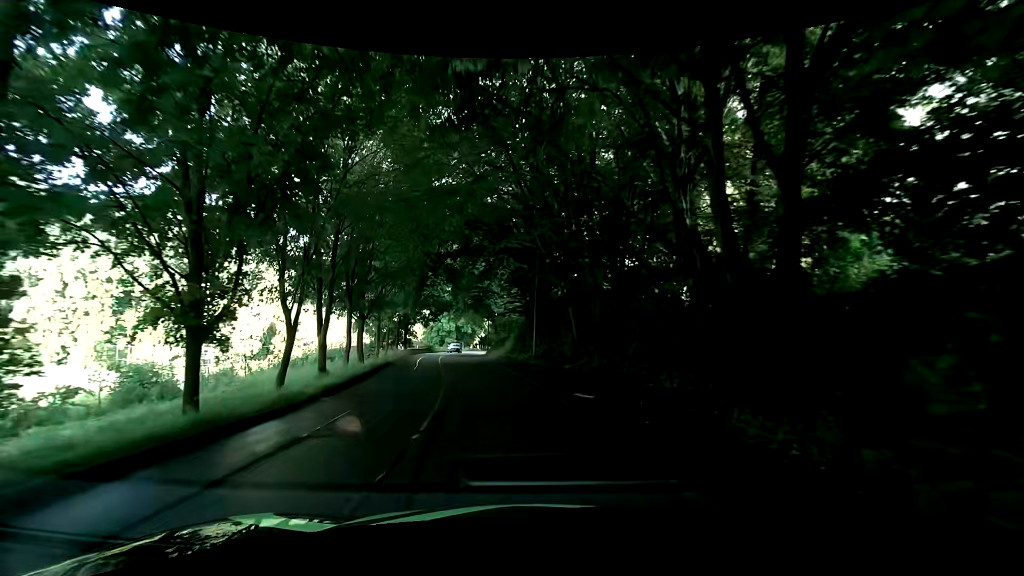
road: tertiary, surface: asphalt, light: Day
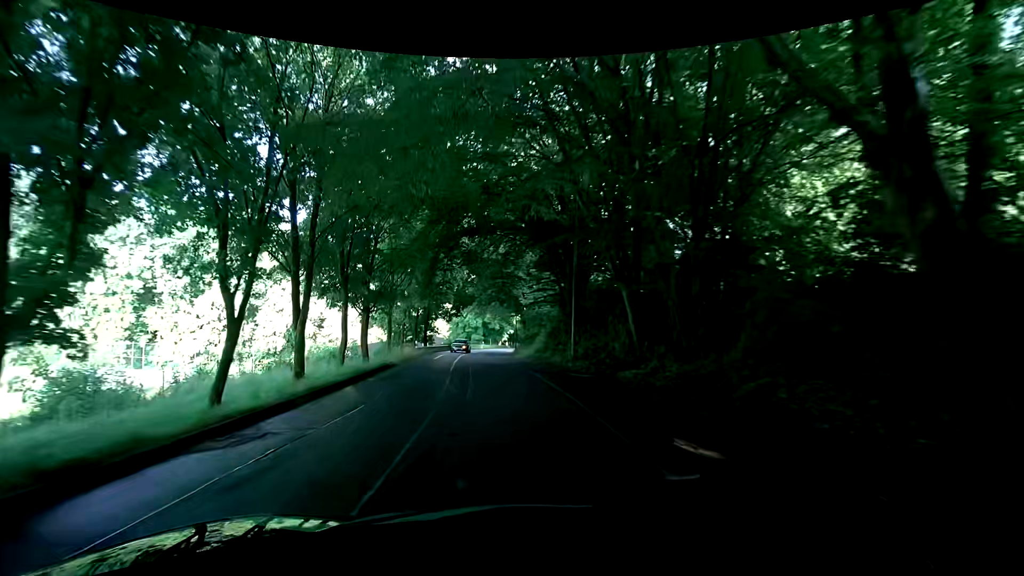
(-0.3, +6.1) m; -4°
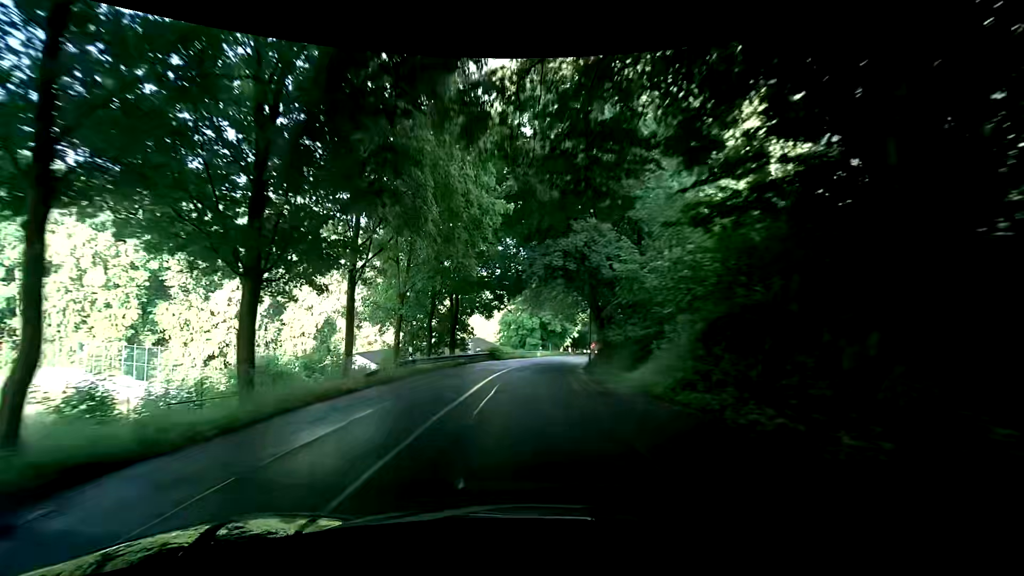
(-1.3, +19.3) m; -5°
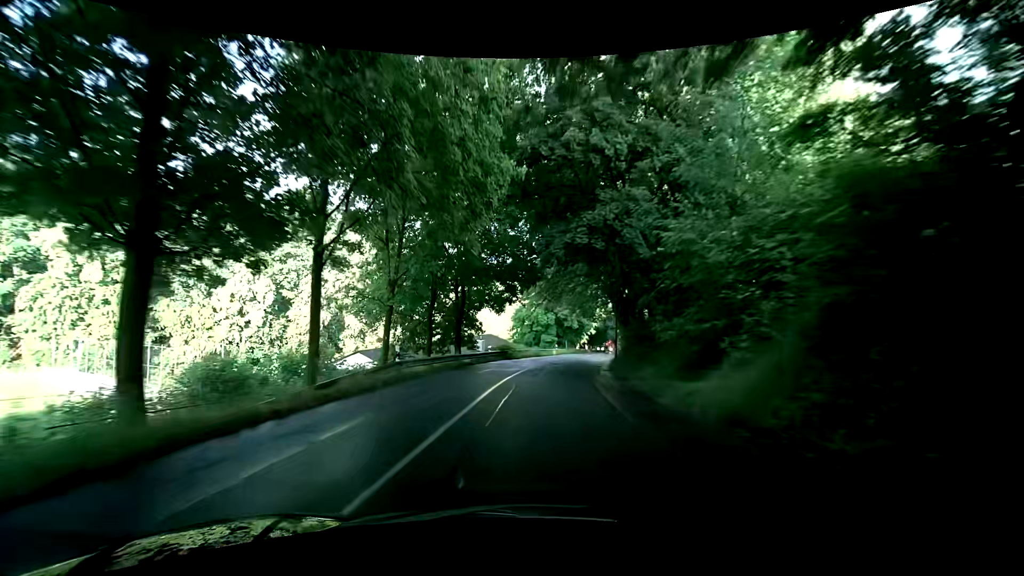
(-0.1, +4.5) m; -4°
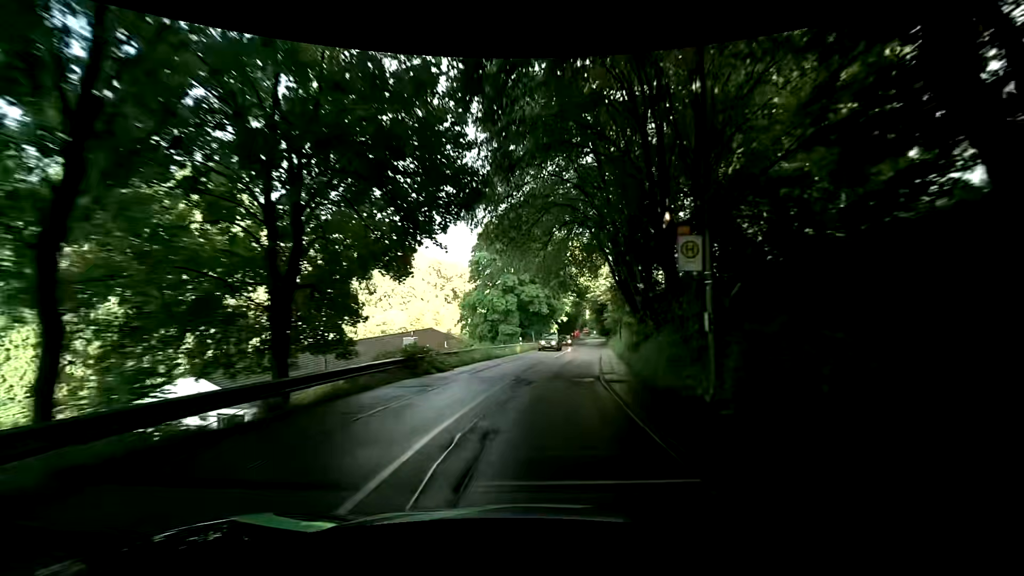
(+0.7, +19.7) m; +4°
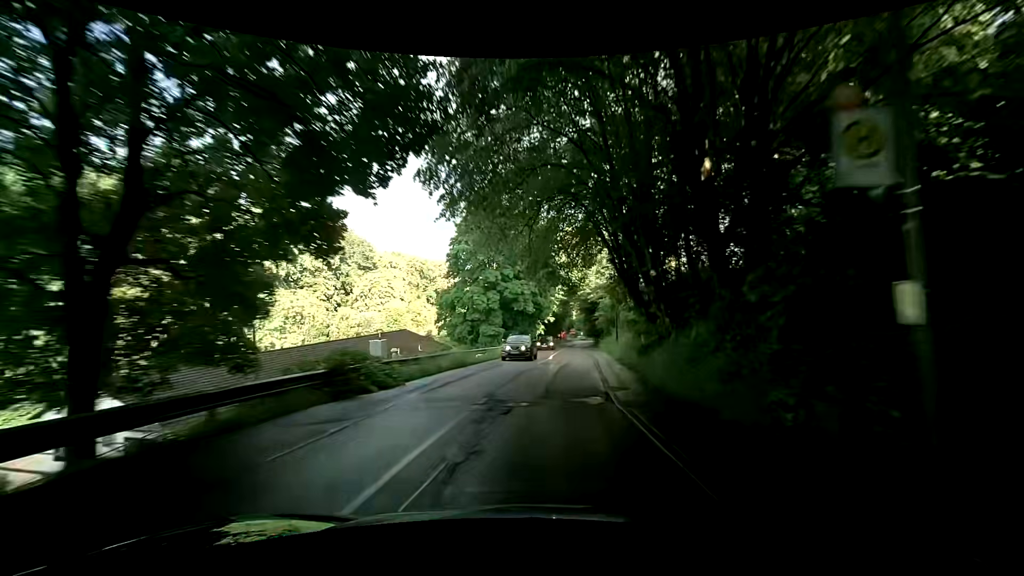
(+0.1, +5.3) m; +2°
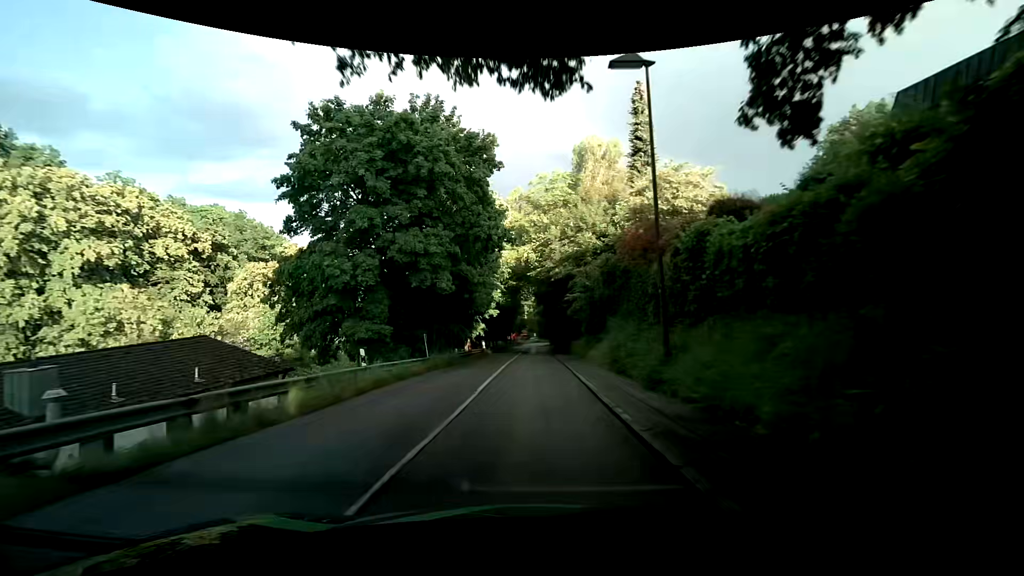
(+1.3, +23.6) m; +5°
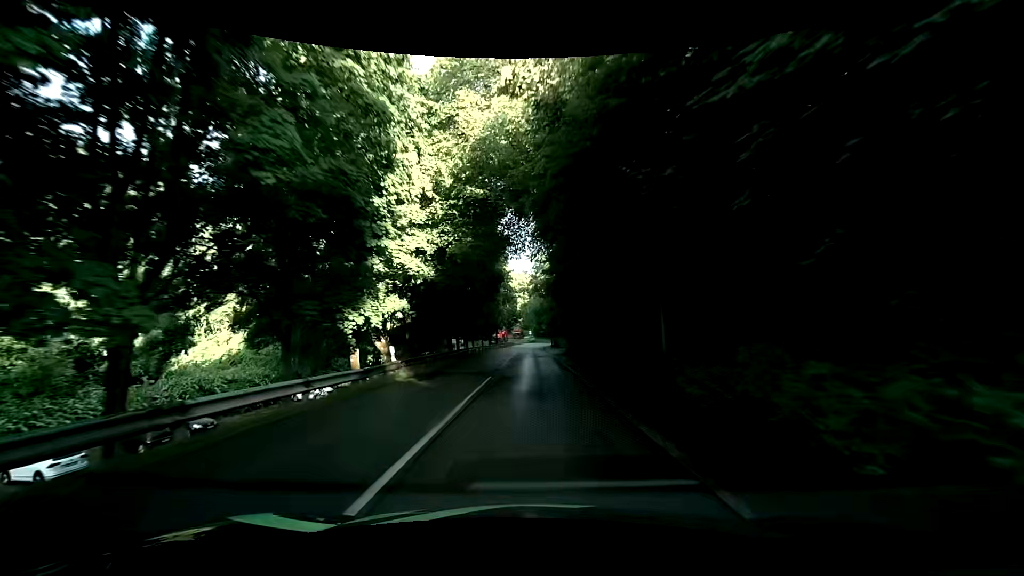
(+0.3, +32.8) m; +1°
(0, +10) (0, +20) (0, +30) (0, +40) (0, +50) (0, +60) (0, +70) (+1, +80) (+1, +90) (+3, +100) m
